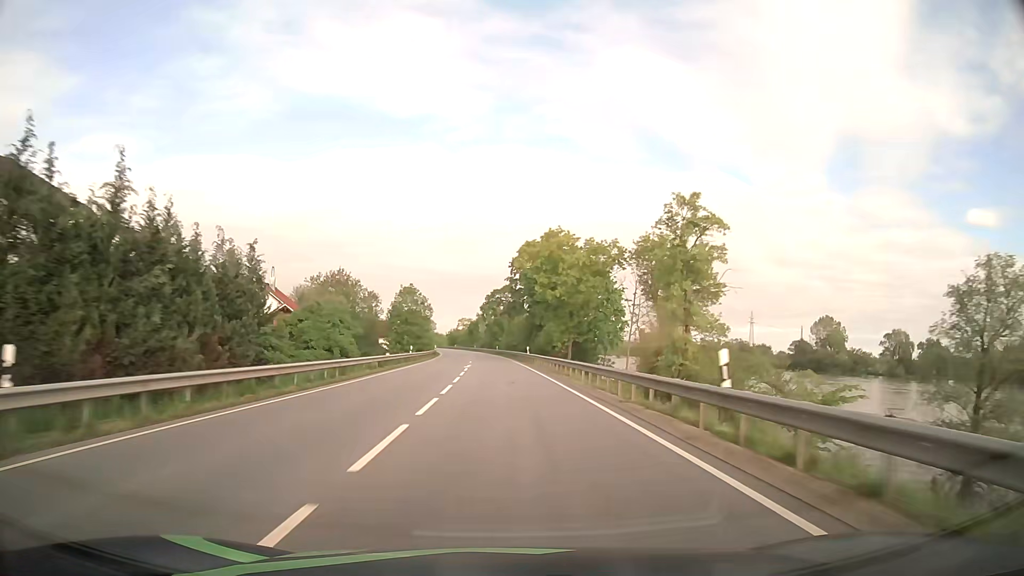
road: primary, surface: asphalt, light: Day
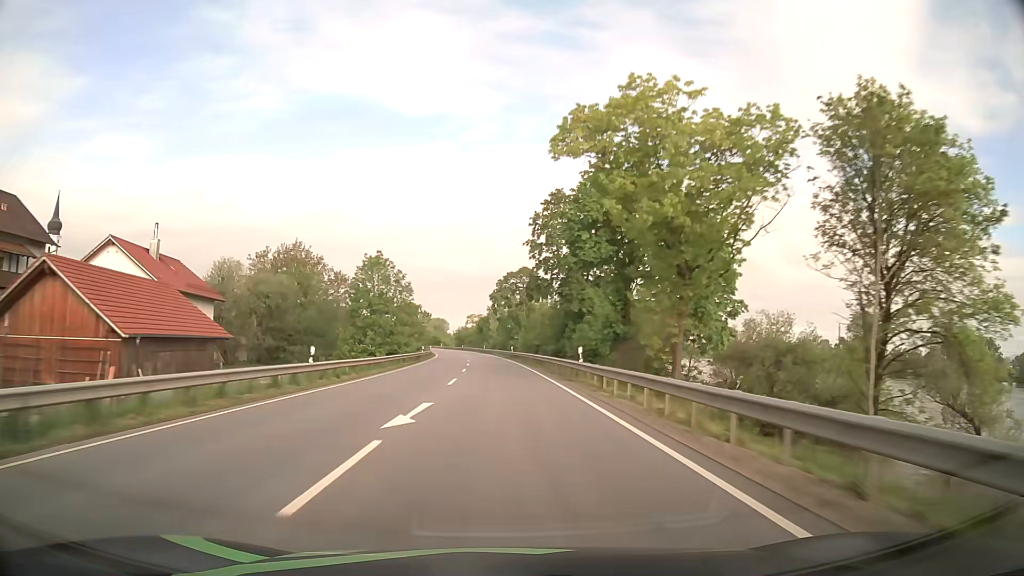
(-0.4, +32.0) m; -2°
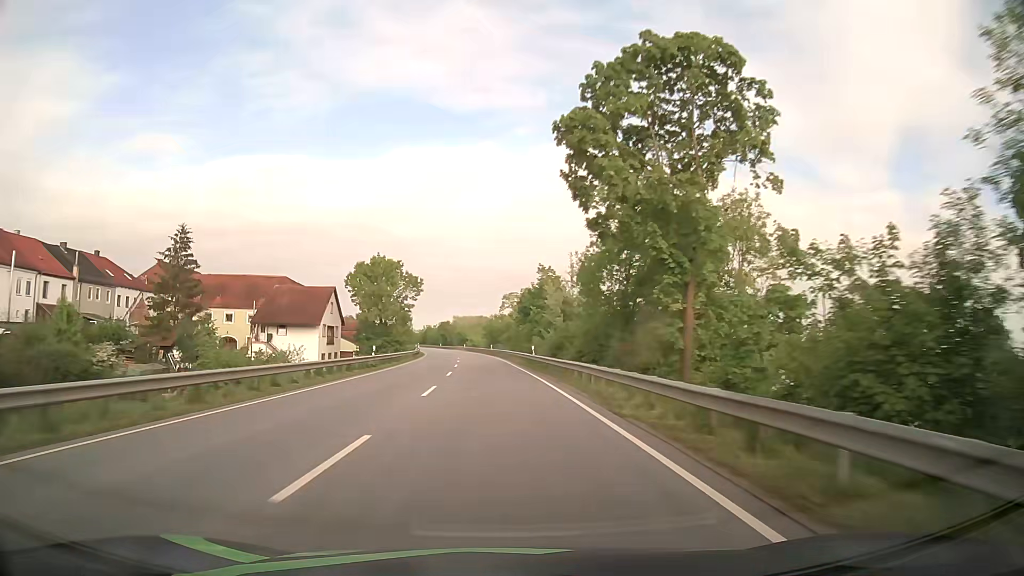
(-2.4, +79.9) m; -4°
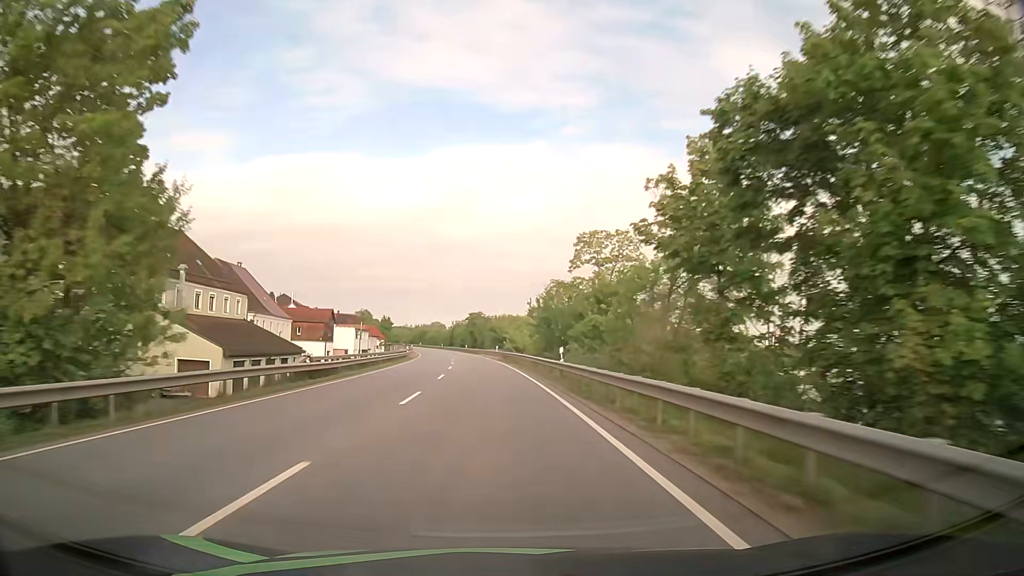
(-2.4, +63.9) m; -4°
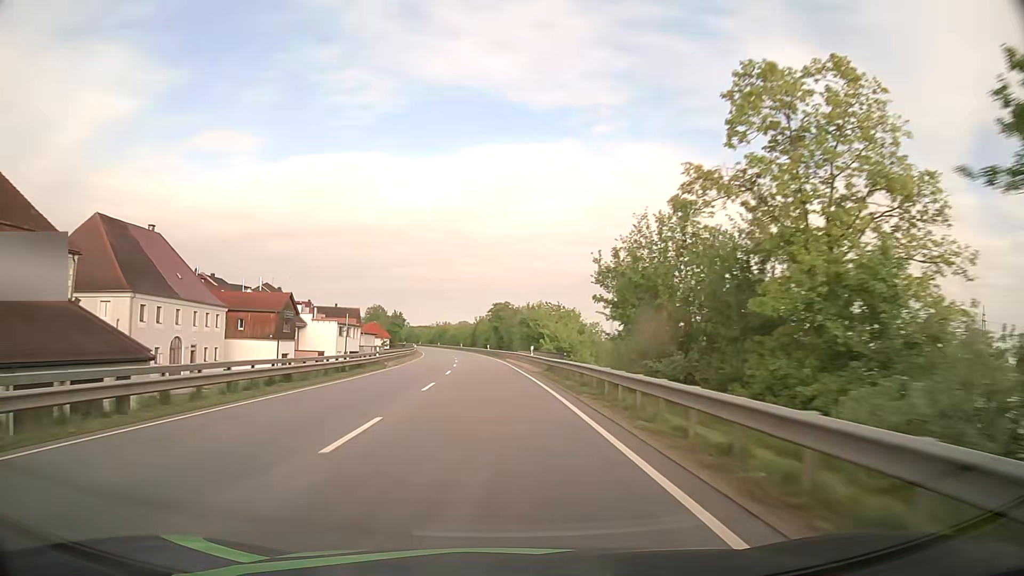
(-0.5, +32.0) m; -2°
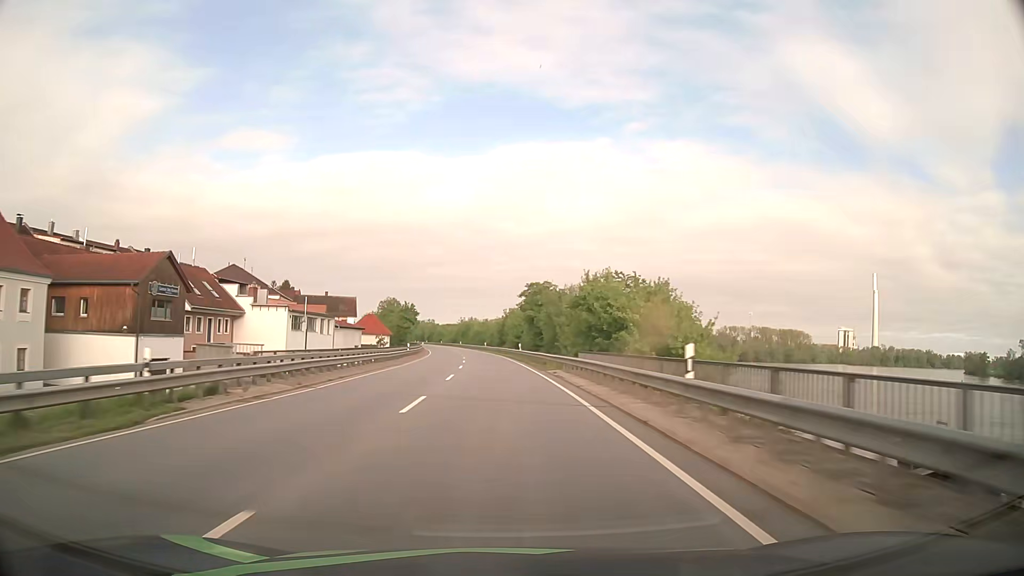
(-0.6, +32.0) m; -2°
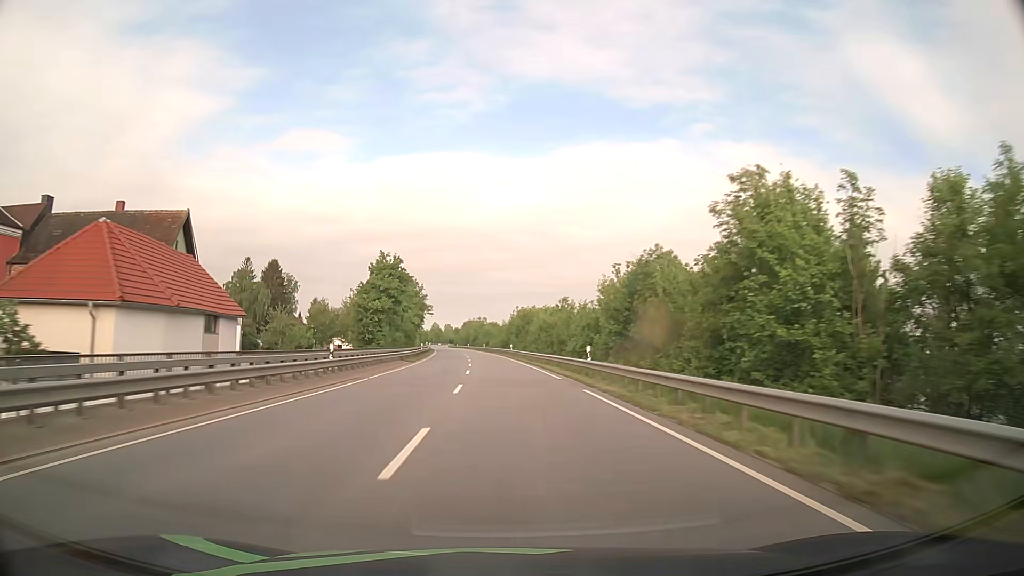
(-4.2, +80.0) m; -6°
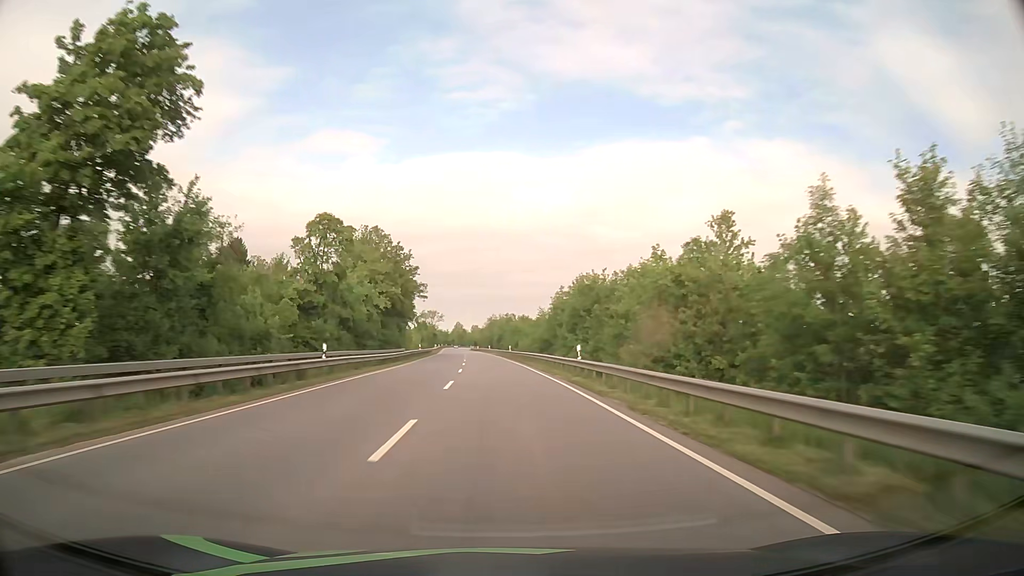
(-1.1, +48.1) m; -2°
(0, +10) (0, +20) (0, +30) (-1, +40) (-1, +50) (-2, +60) (-2, +70) (-3, +80) (-4, +90) (-4, +100) m
